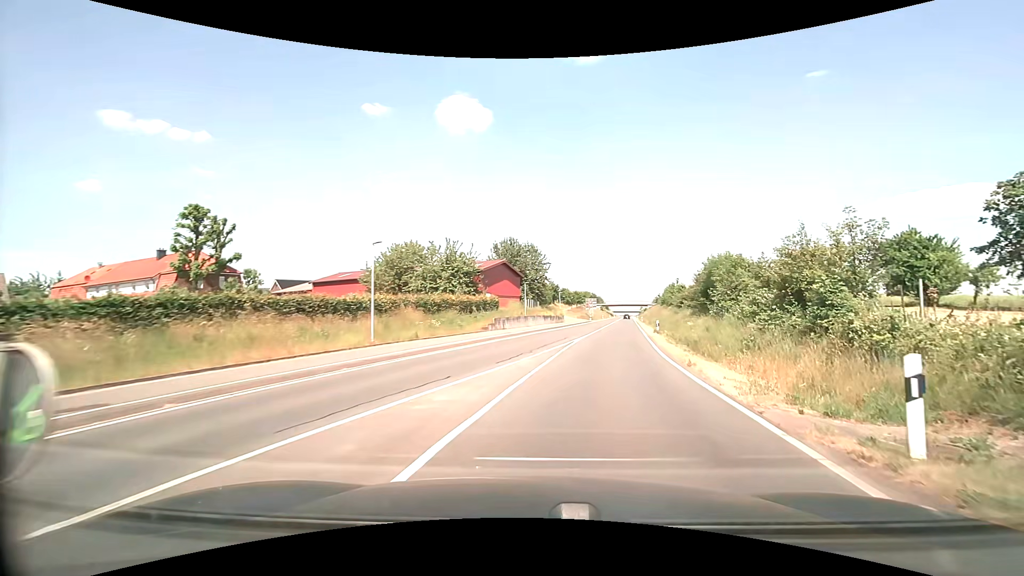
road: secondary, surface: asphalt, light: Day
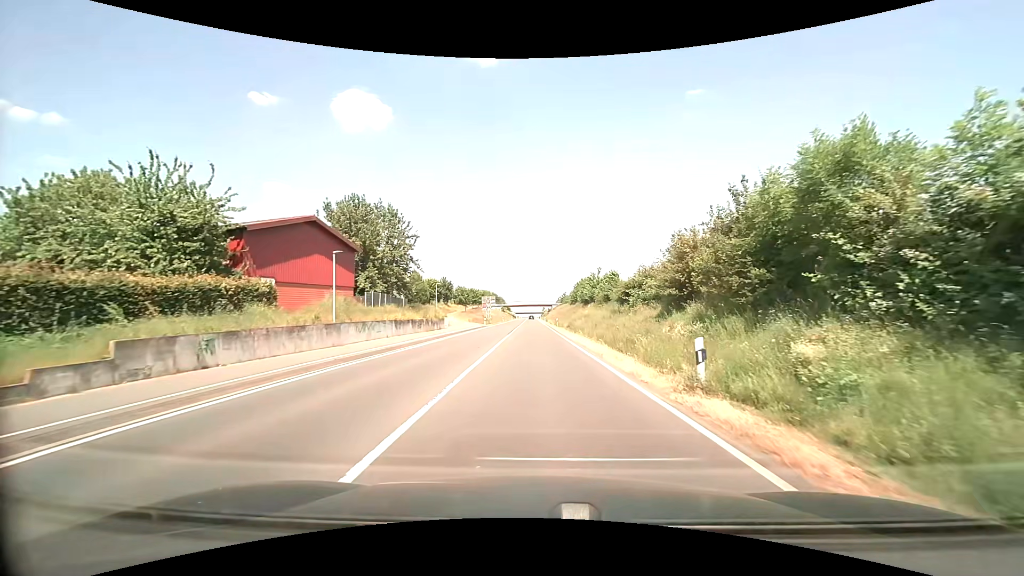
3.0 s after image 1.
(+4.1, +28.6) m; +12°
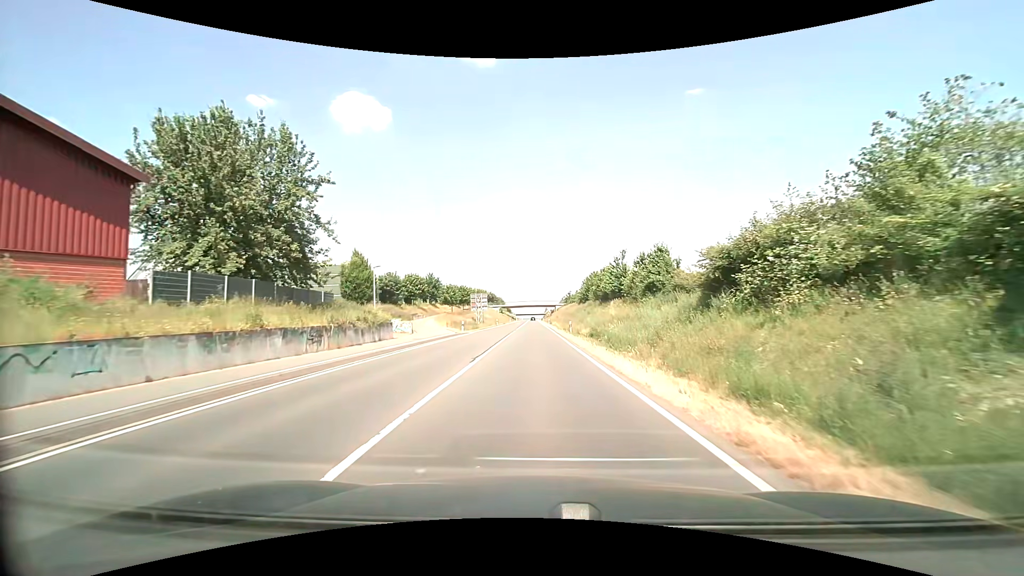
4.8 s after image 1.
(0.0, +21.3) m; 0°
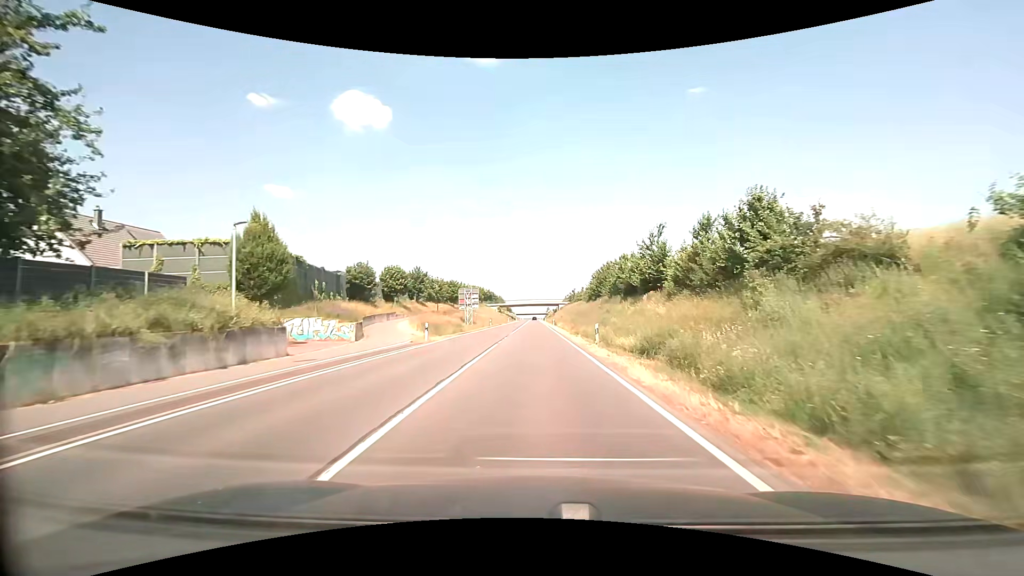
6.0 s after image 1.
(0.0, +15.7) m; 0°
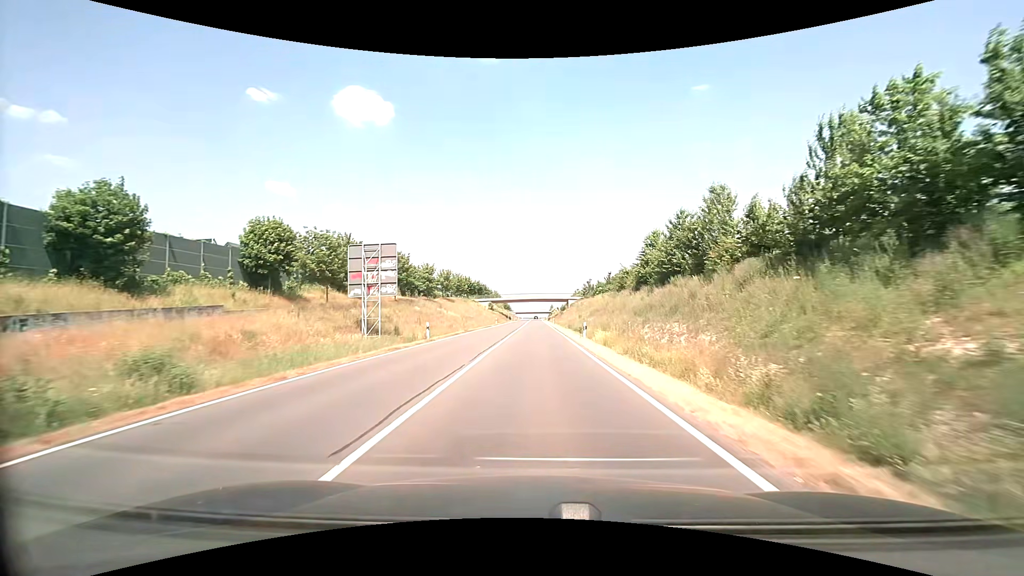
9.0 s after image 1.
(-0.1, +44.2) m; 0°
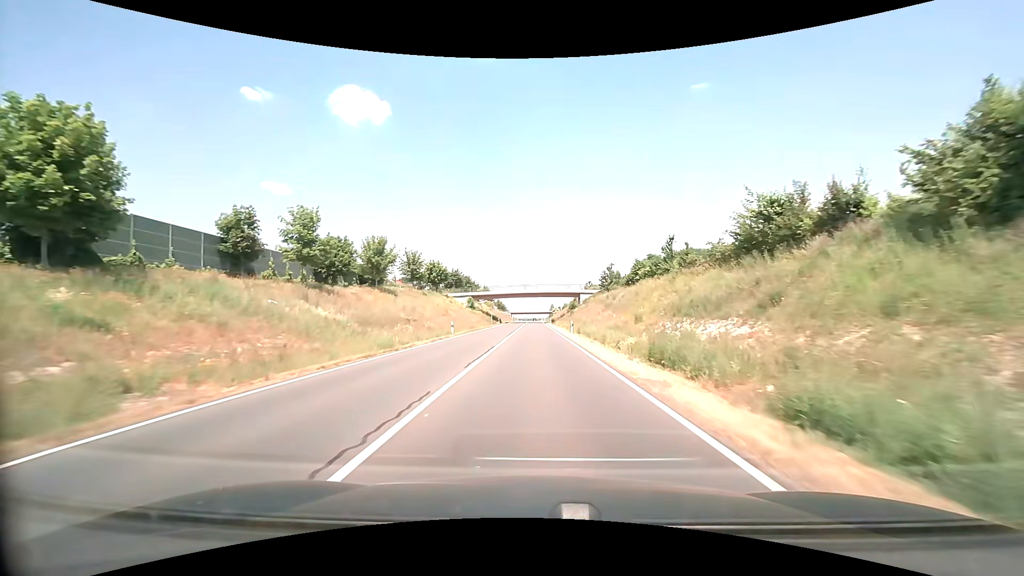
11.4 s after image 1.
(+0.1, +42.0) m; 0°
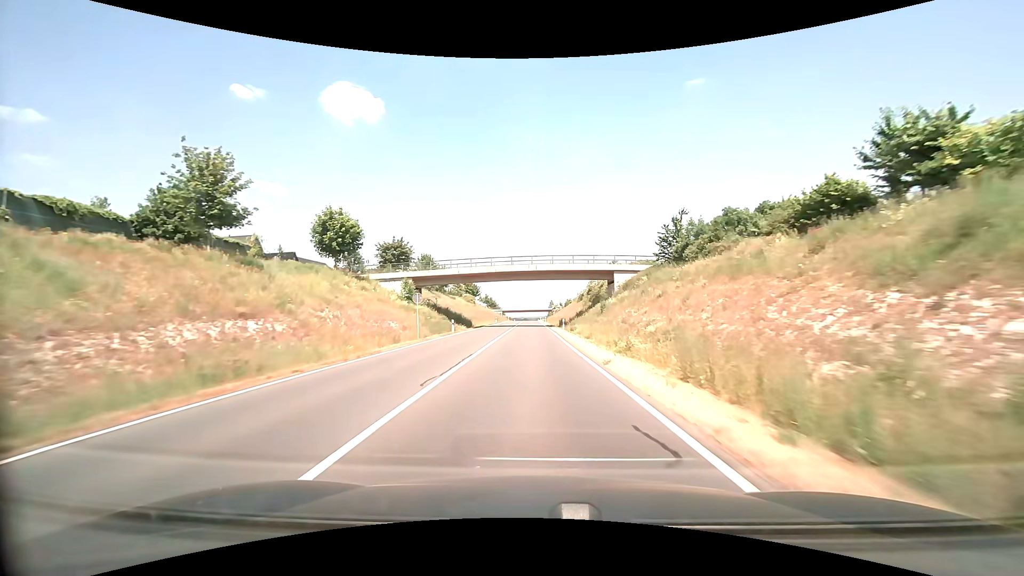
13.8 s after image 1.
(+0.3, +47.3) m; +1°
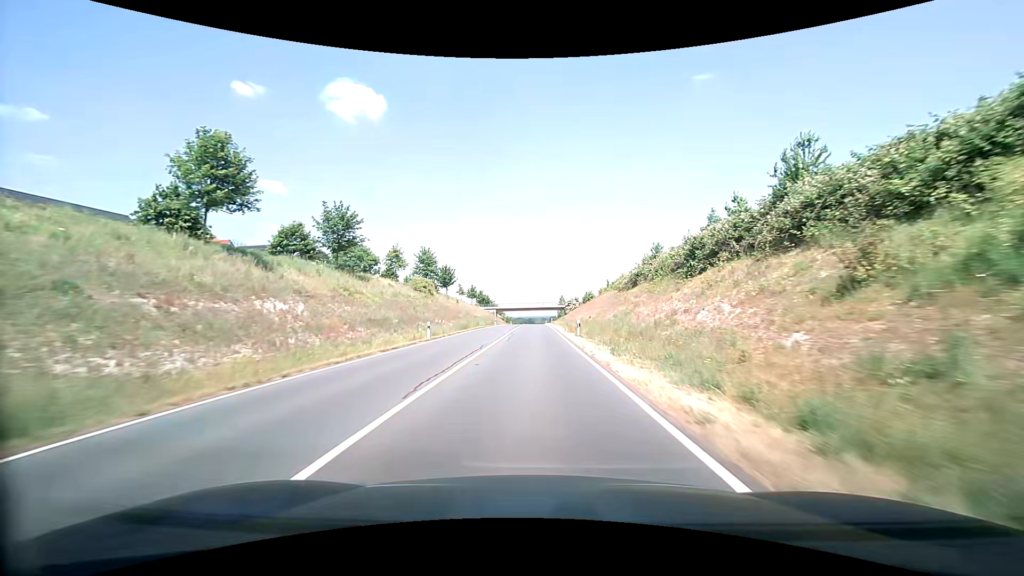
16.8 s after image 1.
(-0.4, +62.0) m; -1°
